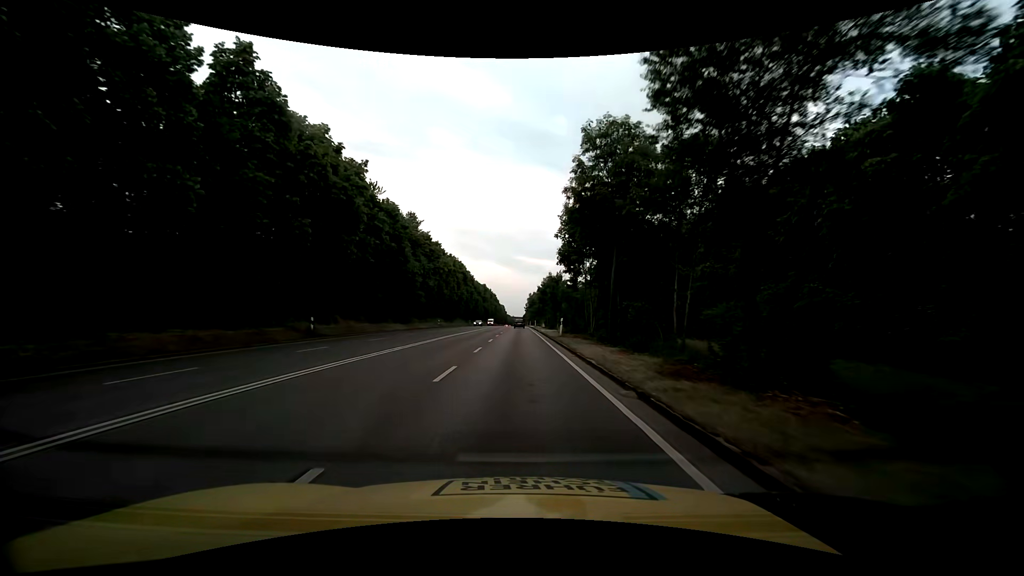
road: trunk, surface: asphalt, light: Day
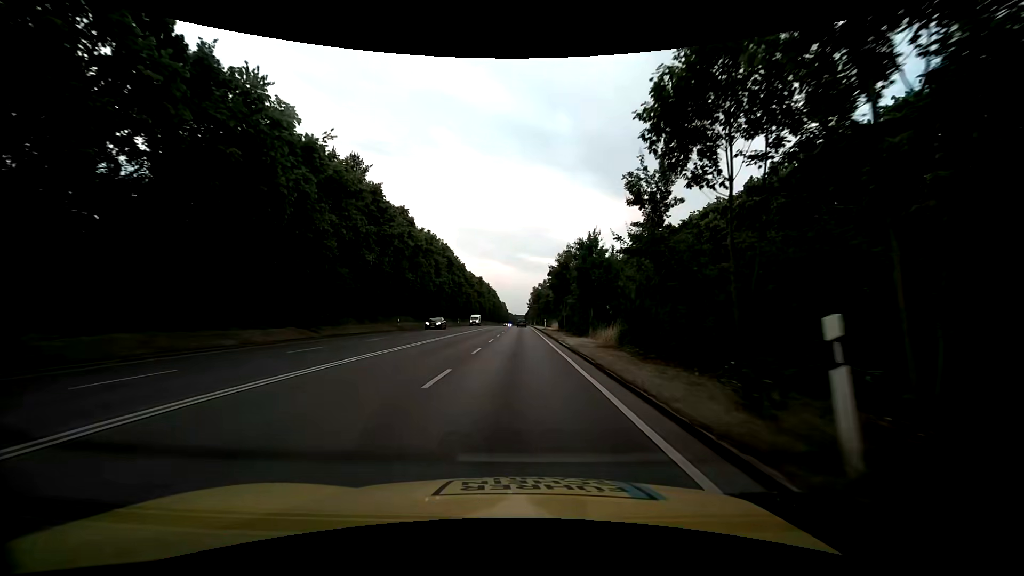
(+0.1, +28.3) m; 0°
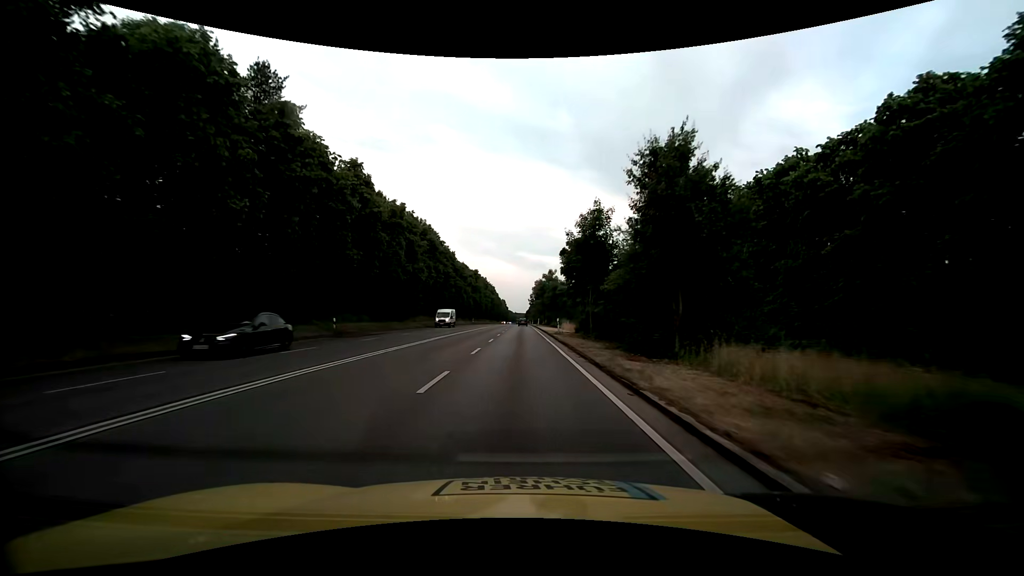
(0.0, +18.9) m; 0°
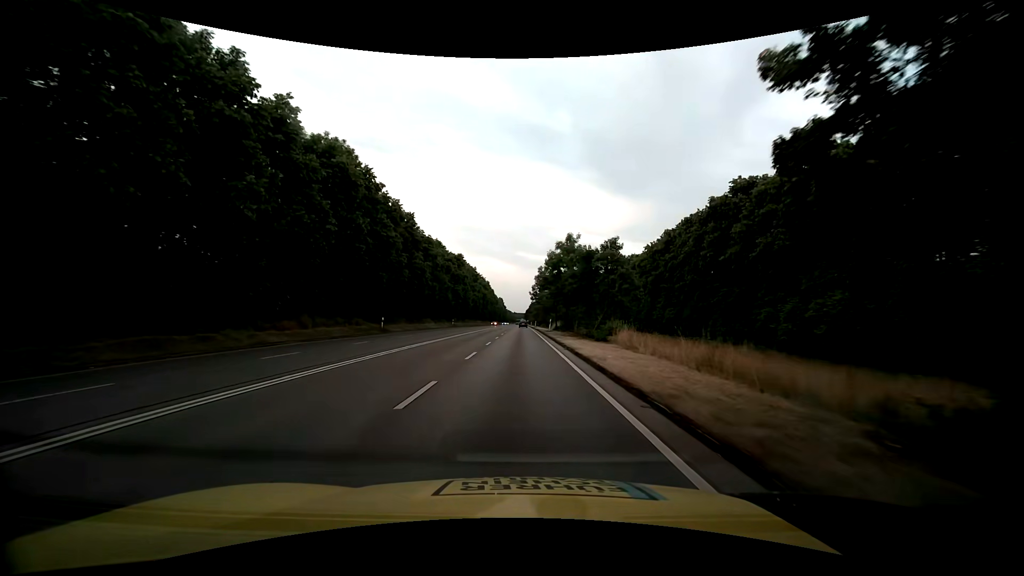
(-0.1, +37.8) m; 0°
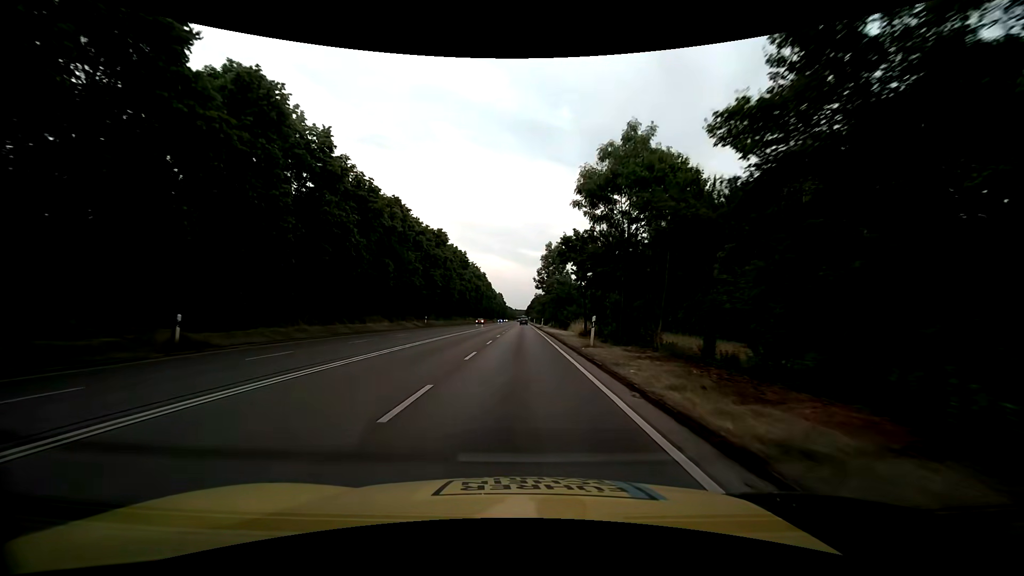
(0.0, +28.4) m; 0°
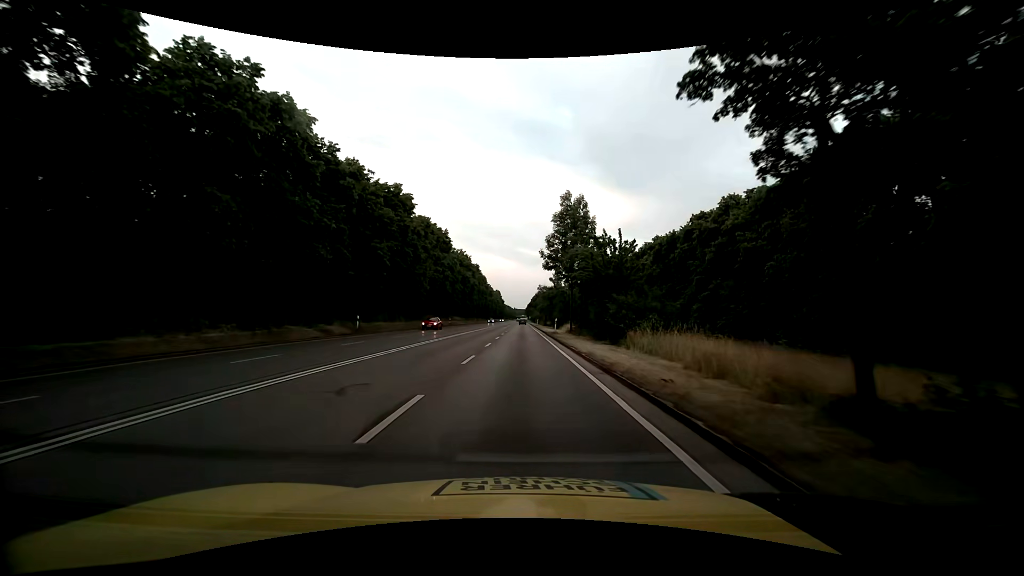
(0.0, +28.5) m; 0°
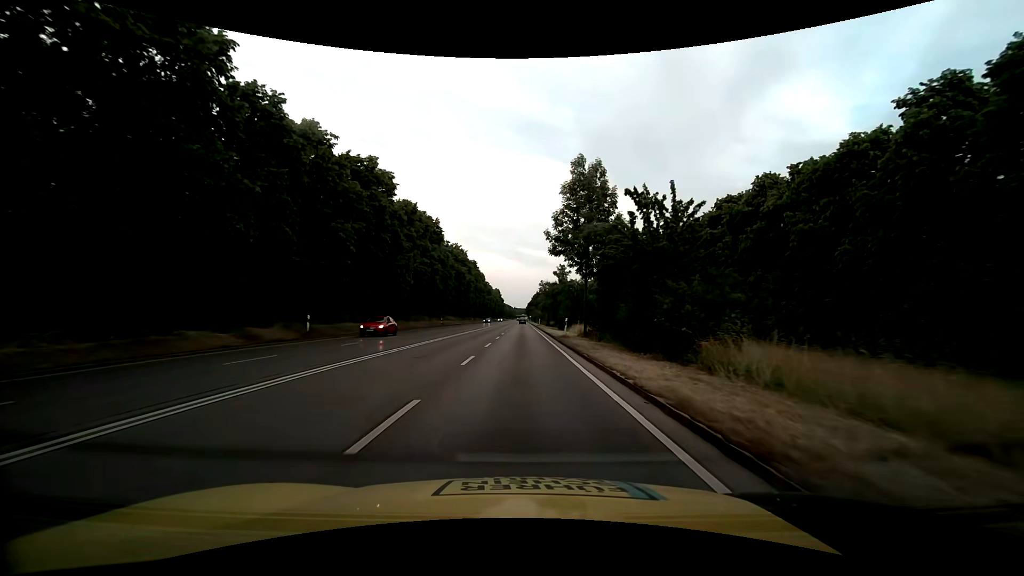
(0.0, +9.5) m; 0°
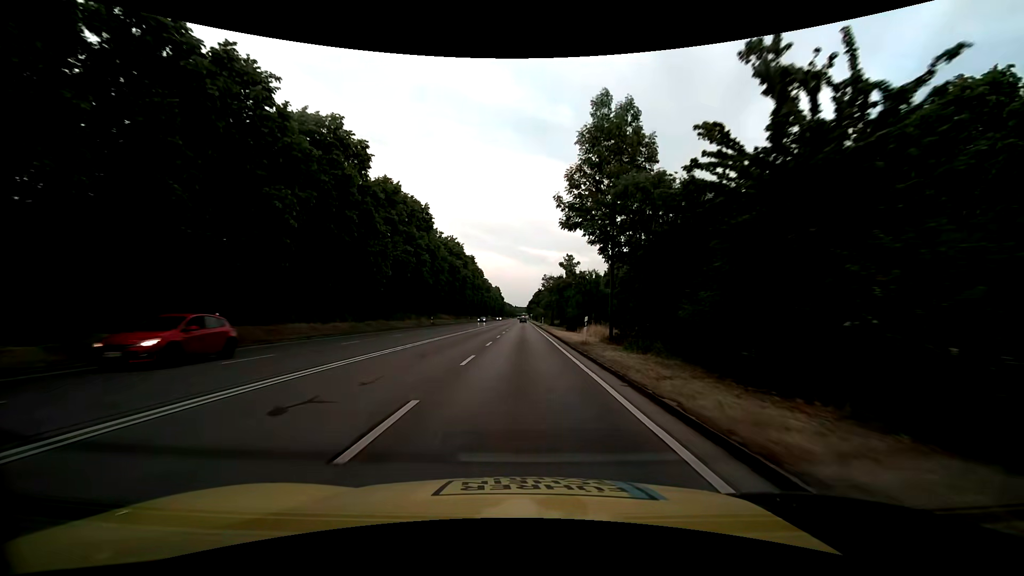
(0.0, +9.5) m; 0°
(0, +10) (0, +20) (0, +30) (0, +40) (0, +50) (0, +60) (0, +70) (0, +80) (+1, +90) (+1, +100) m
